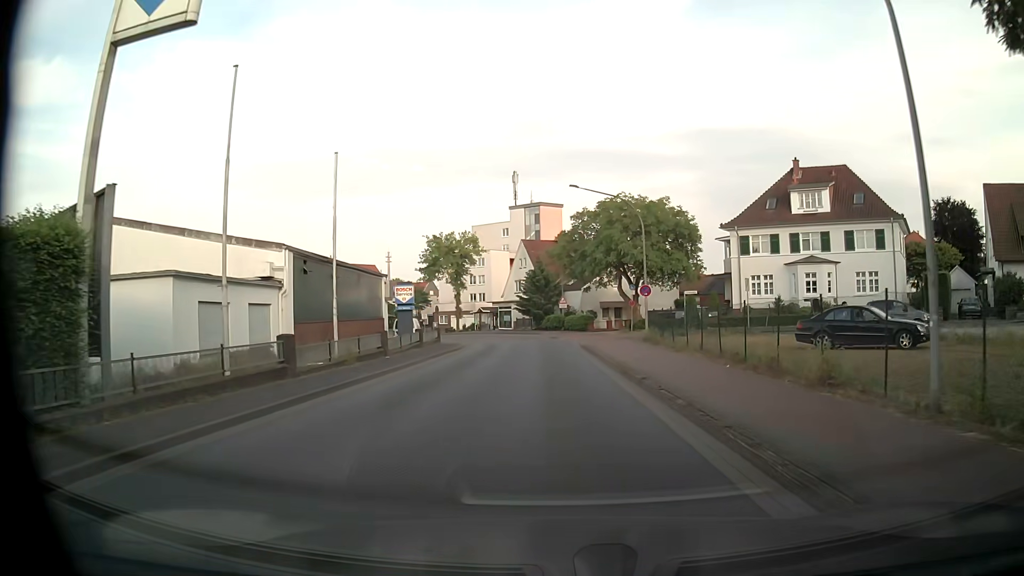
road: tertiary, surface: asphalt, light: Day
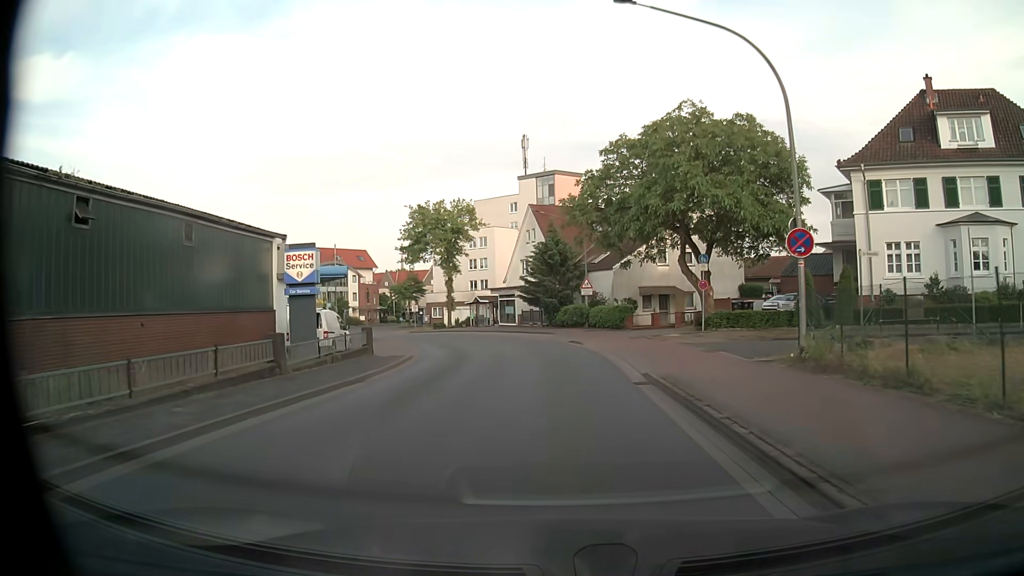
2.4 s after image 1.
(+0.2, +19.9) m; 0°
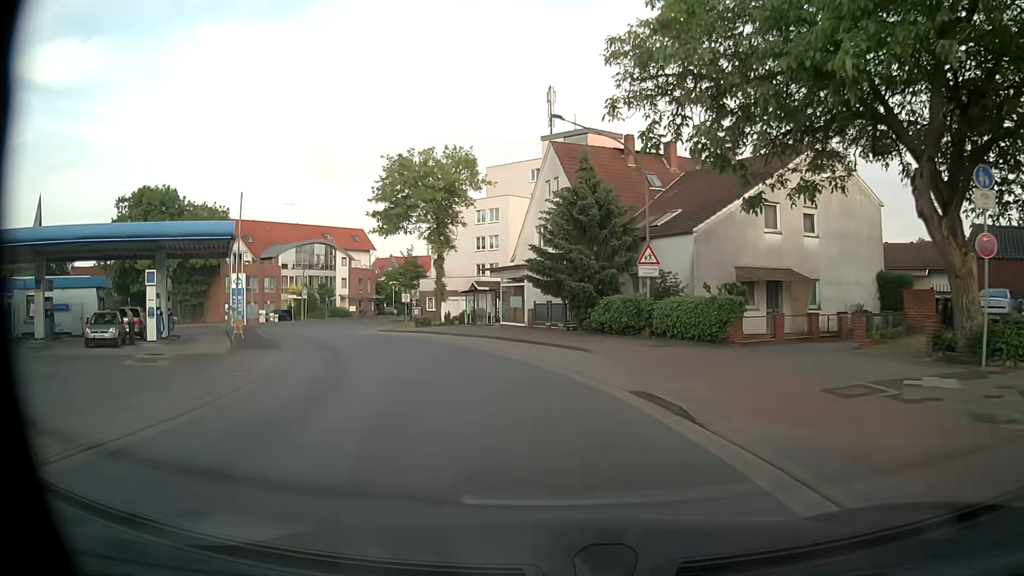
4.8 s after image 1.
(-0.1, +20.1) m; -2°
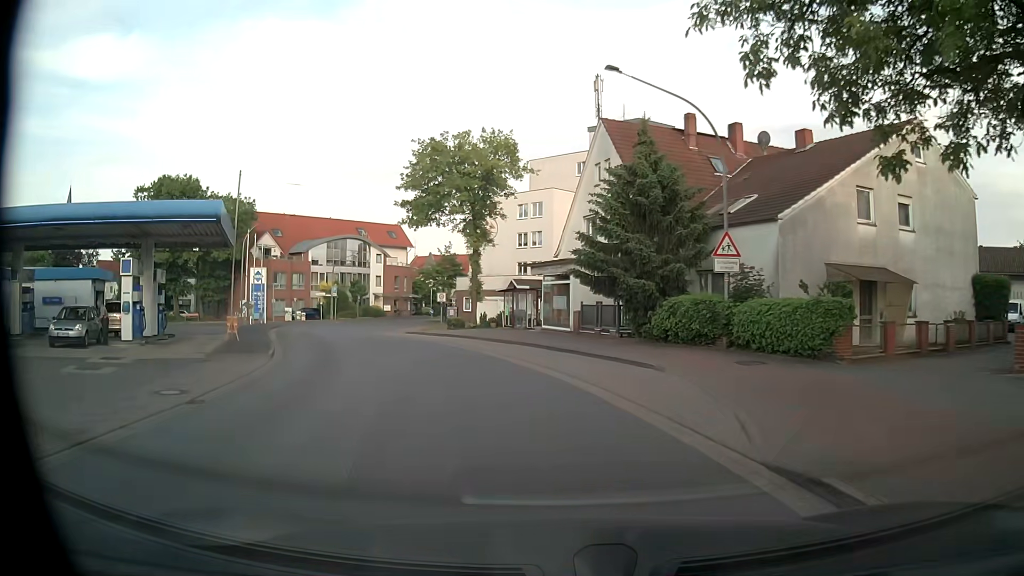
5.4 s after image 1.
(-0.2, +5.0) m; -3°
(-1, +10) (-3, +20) (-7, +29) (-11, +38) (-15, +47) (-17, +57) (-17, +67) (-14, +77) (-10, +85) (-2, +92) m
